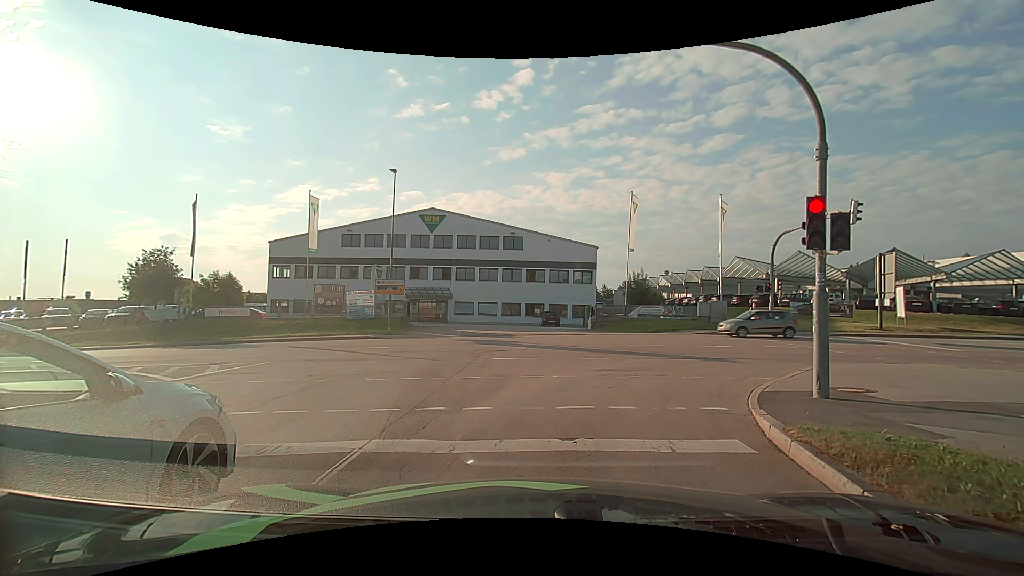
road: secondary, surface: asphalt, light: Day
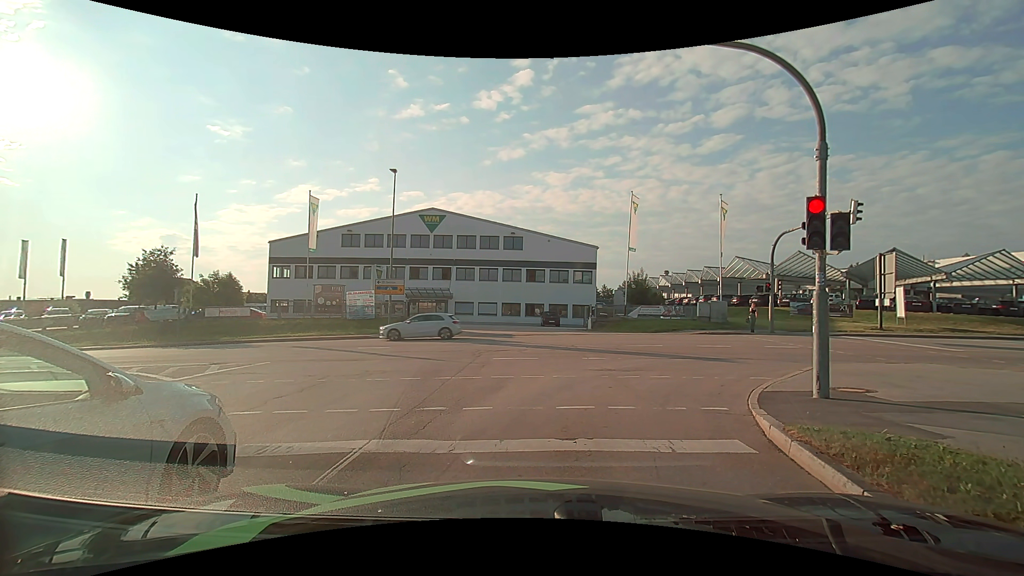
(0.0, 0.0) m; 0°
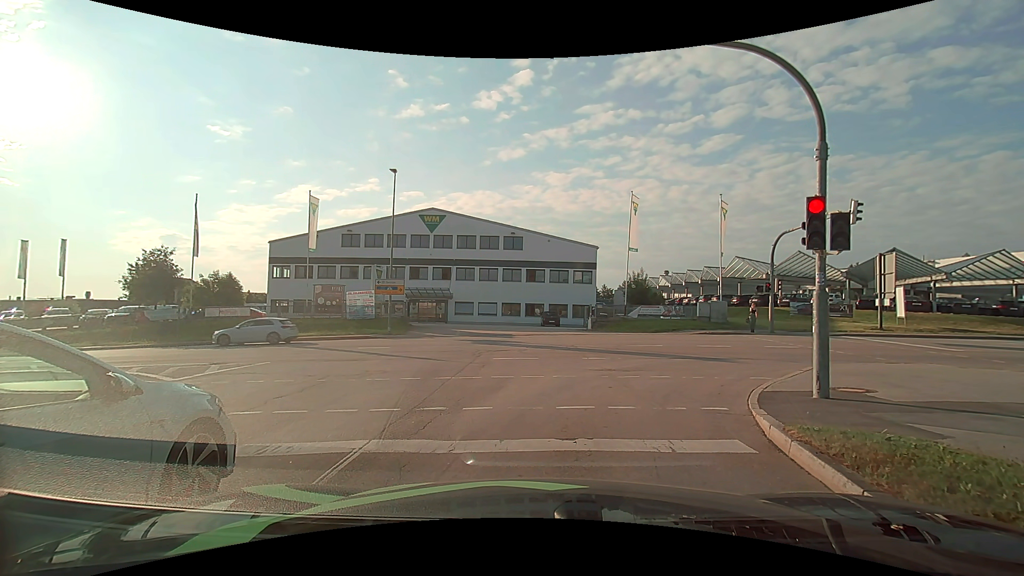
(0.0, 0.0) m; 0°
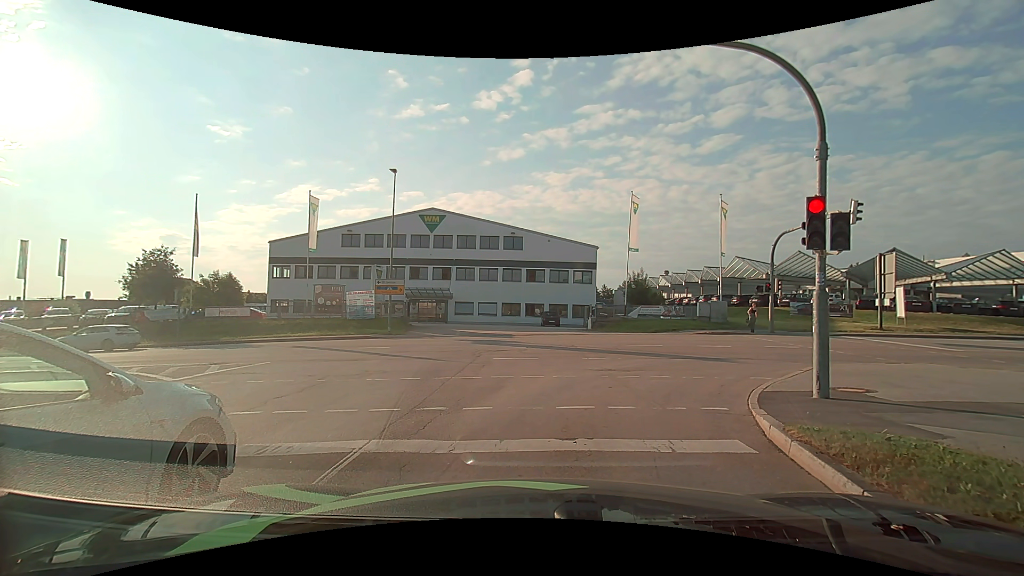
(0.0, 0.0) m; 0°
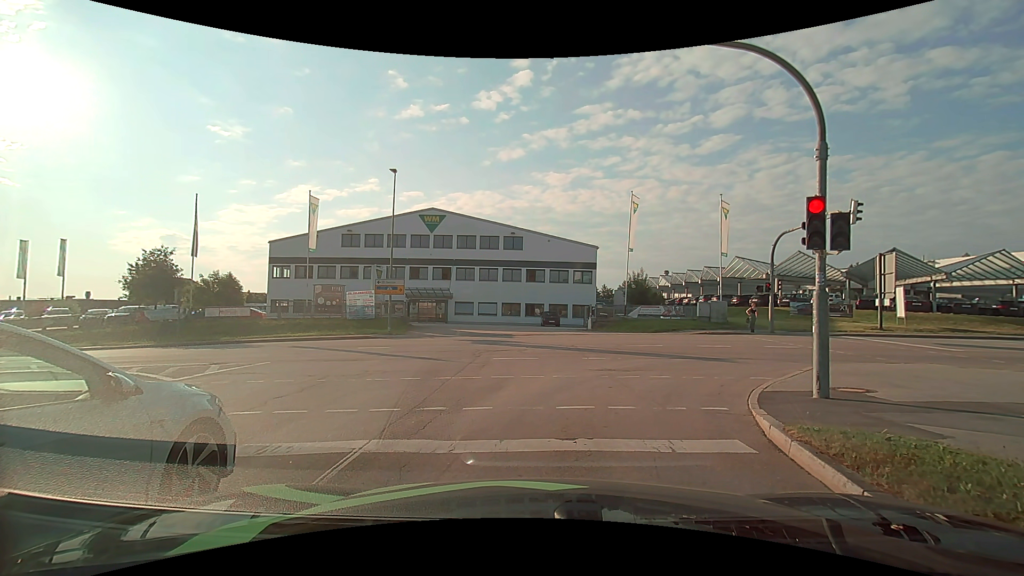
(0.0, 0.0) m; 0°
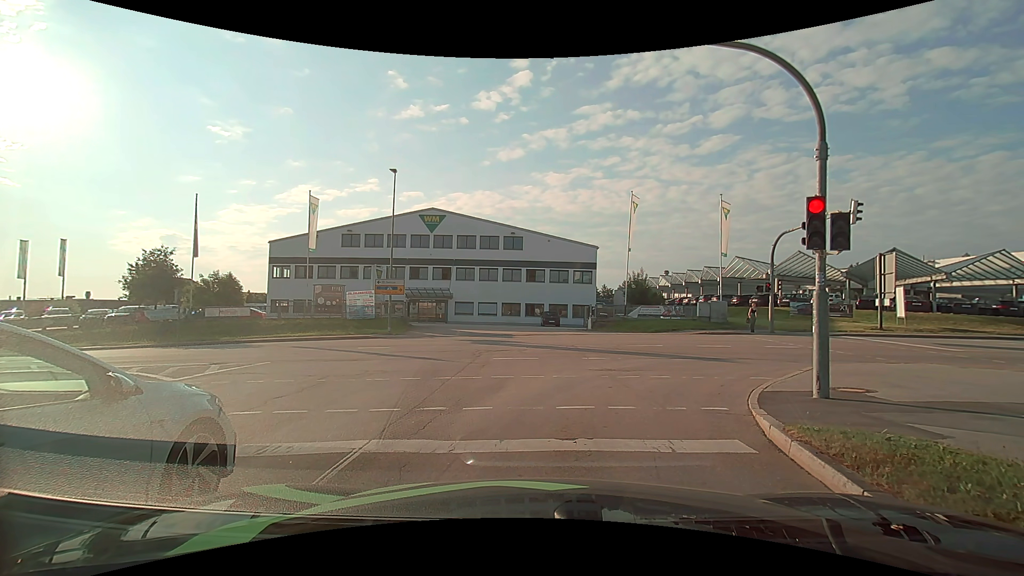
(0.0, 0.0) m; 0°
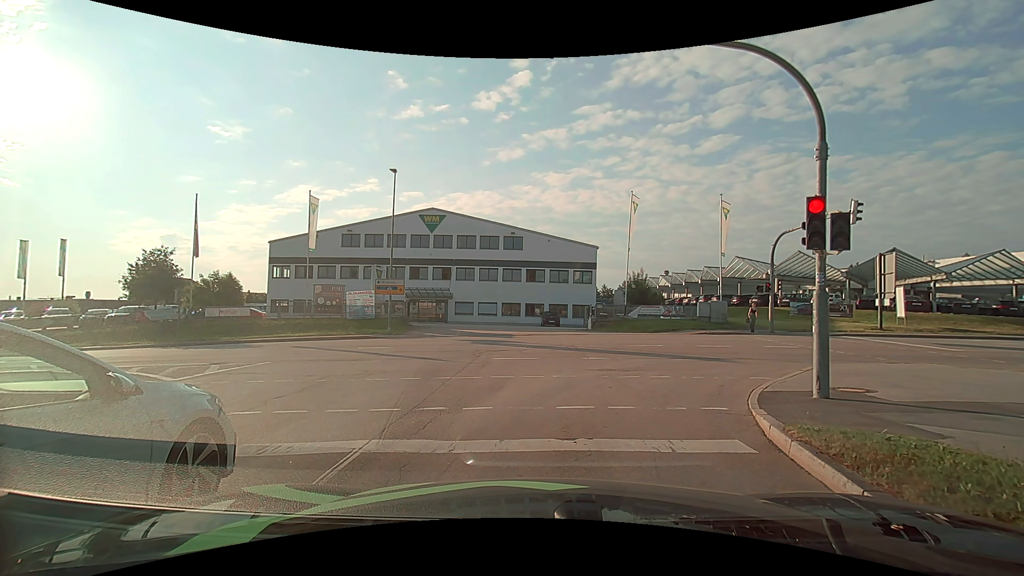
(0.0, 0.0) m; 0°
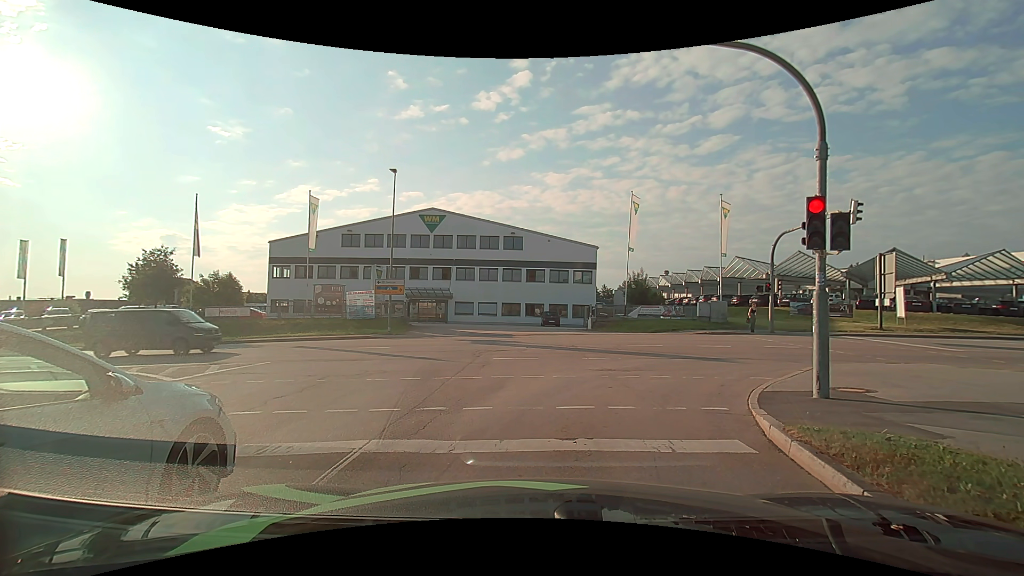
(0.0, 0.0) m; 0°
